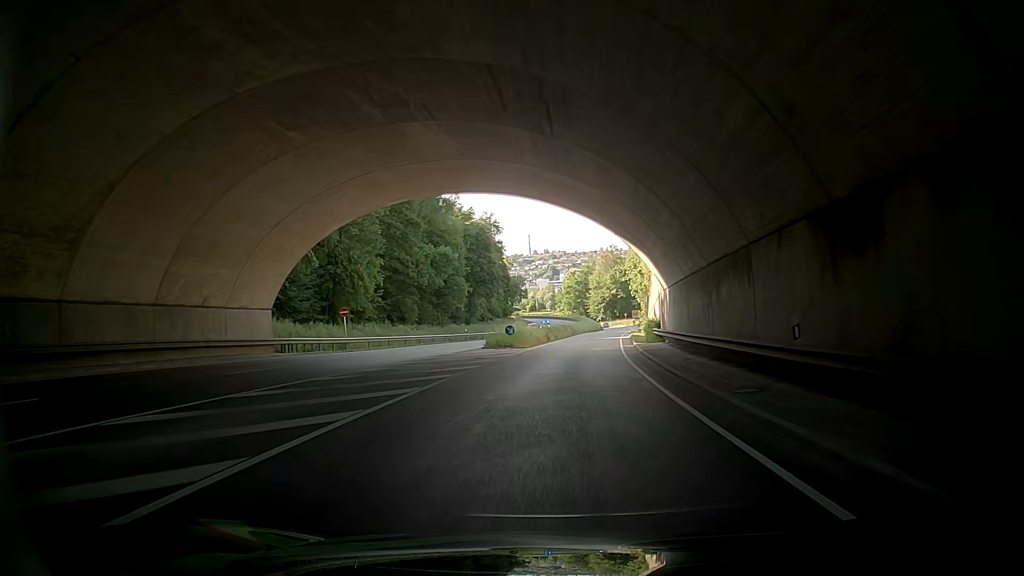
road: primary_link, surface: asphalt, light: Day
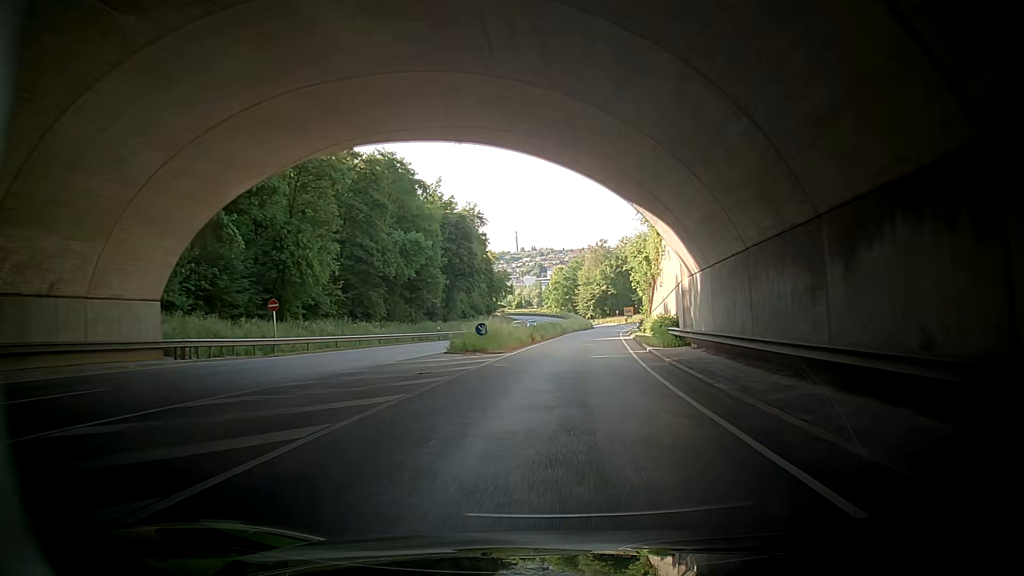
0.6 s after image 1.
(-0.1, +9.8) m; -1°
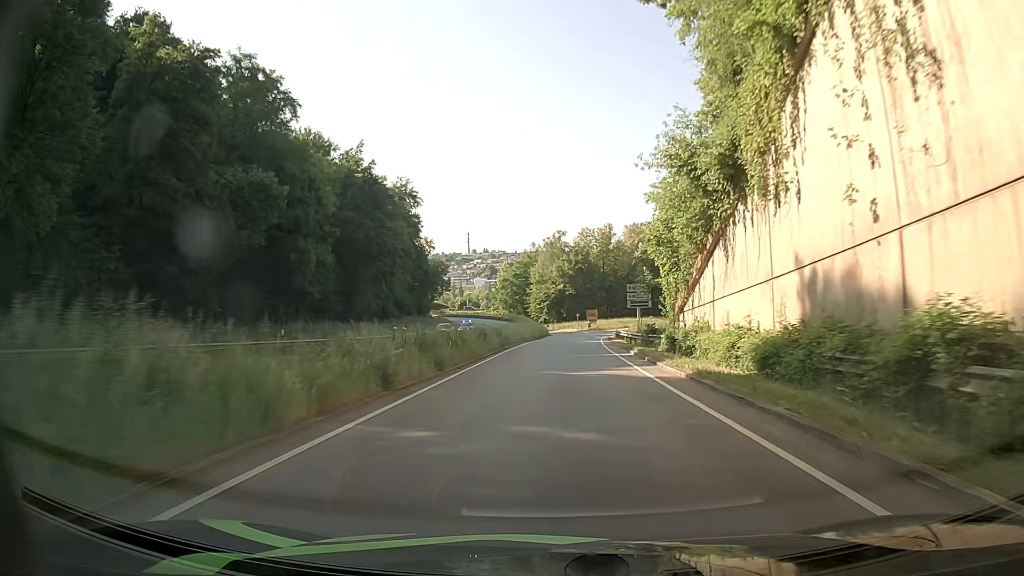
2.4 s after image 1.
(+0.5, +28.6) m; +3°
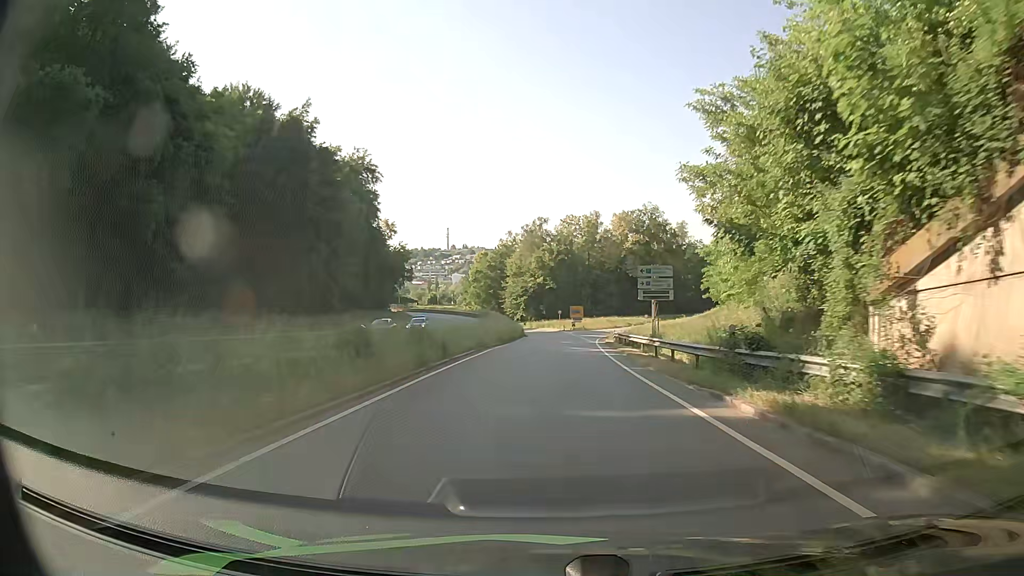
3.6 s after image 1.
(+0.4, +18.4) m; +2°
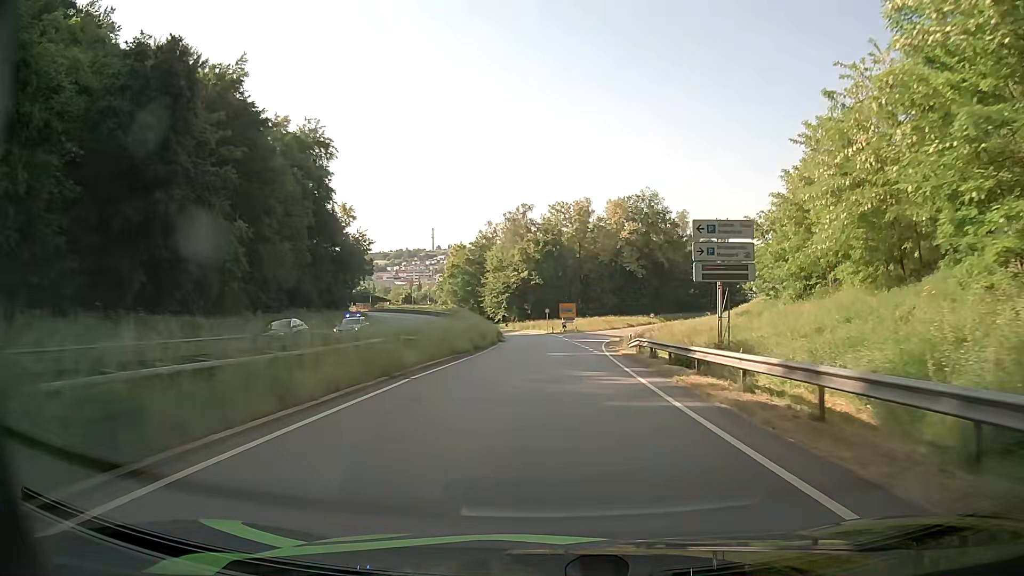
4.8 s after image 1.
(+0.2, +17.8) m; +1°
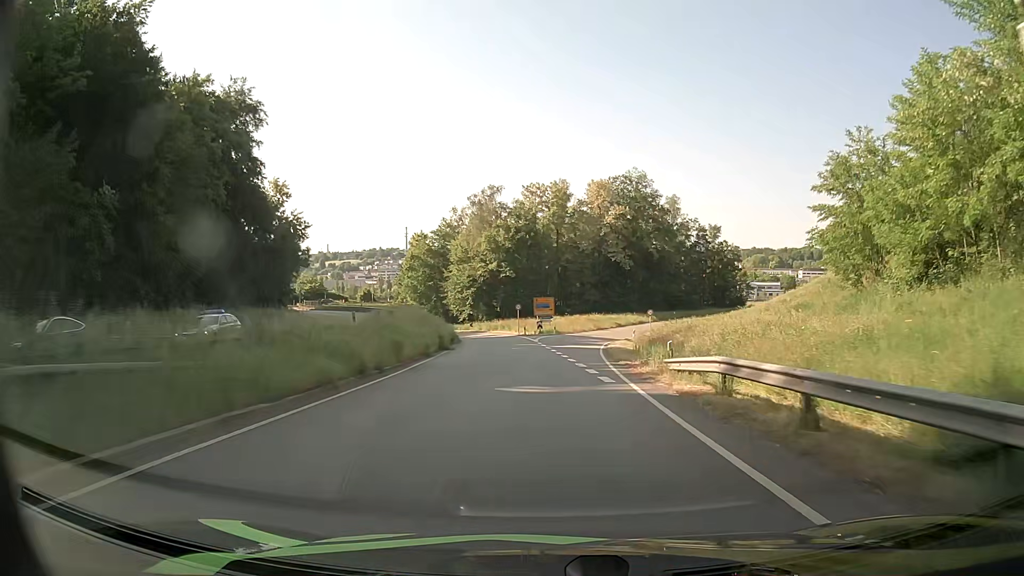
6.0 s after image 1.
(+0.4, +17.4) m; +2°
